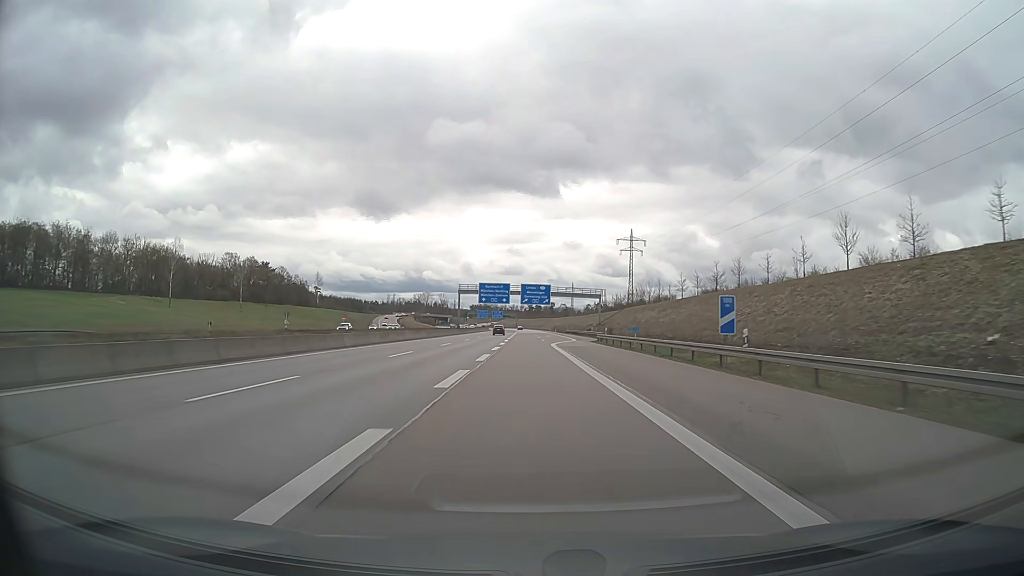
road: motorway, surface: asphalt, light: Day
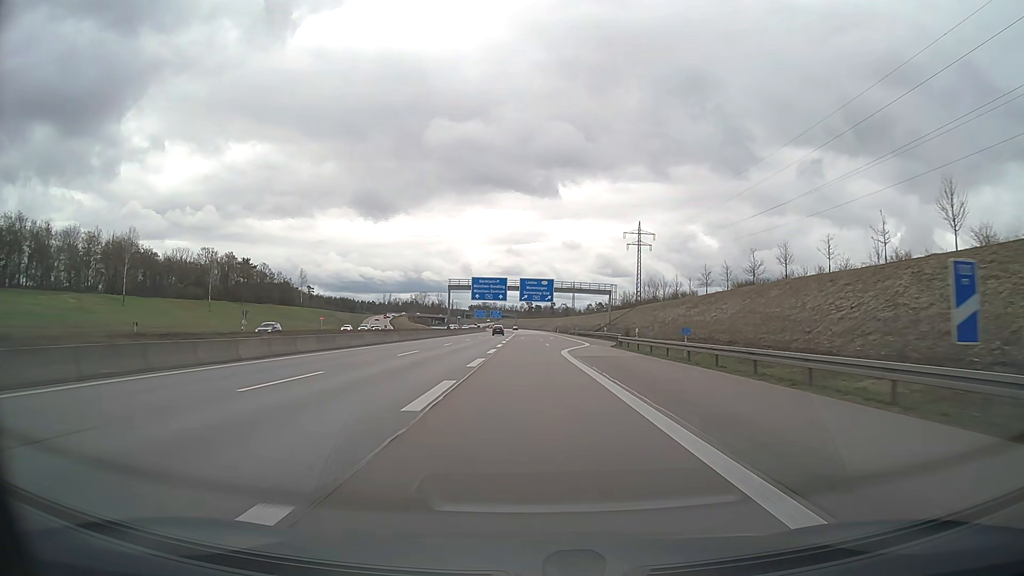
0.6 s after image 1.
(0.0, +15.8) m; 0°
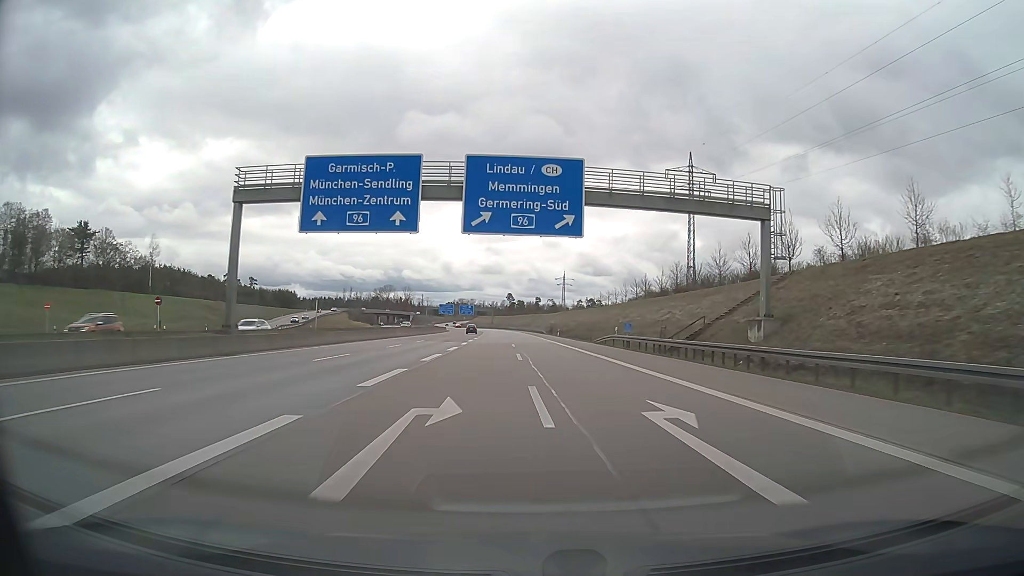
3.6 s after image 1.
(+1.0, +78.9) m; +2°
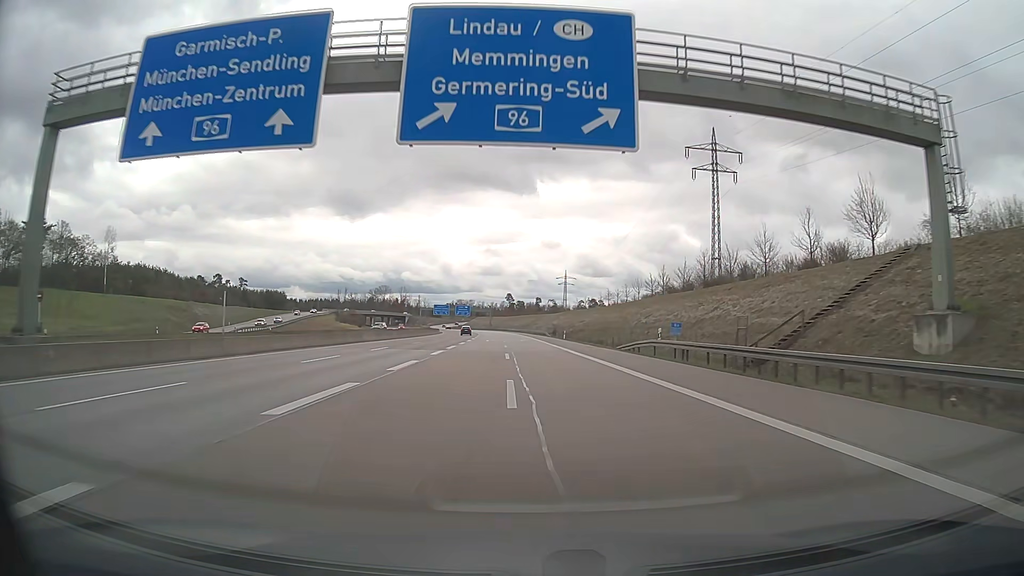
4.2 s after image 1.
(0.0, +15.8) m; 0°
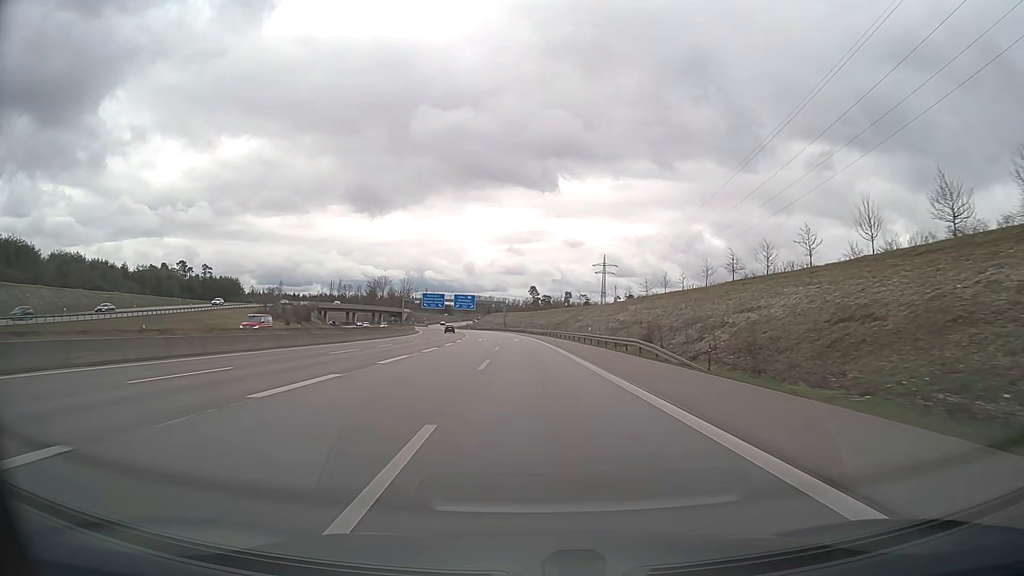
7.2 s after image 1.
(-1.3, +78.9) m; -2°
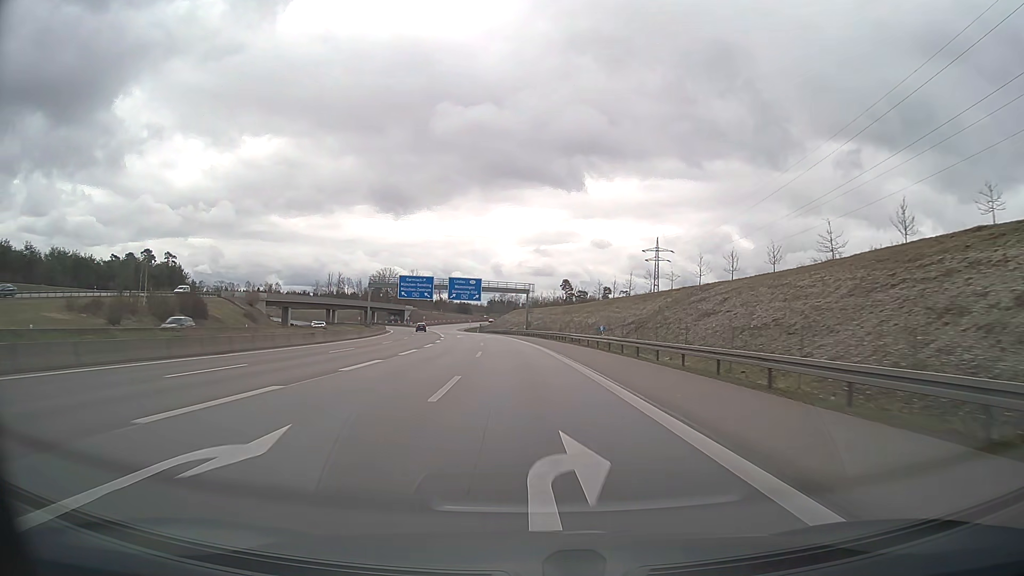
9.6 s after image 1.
(-1.0, +63.2) m; -2°
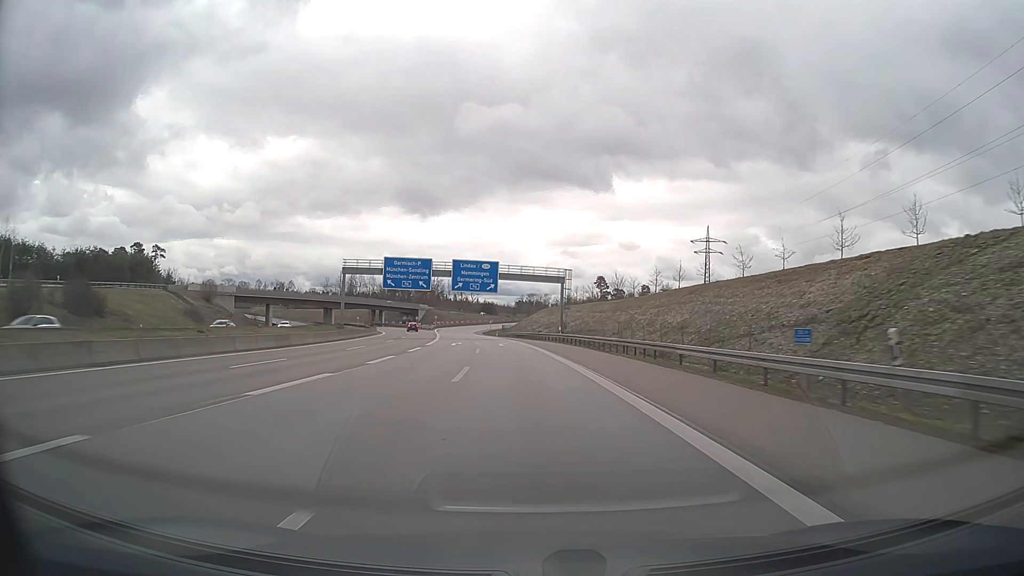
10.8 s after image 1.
(-0.7, +31.6) m; -2°
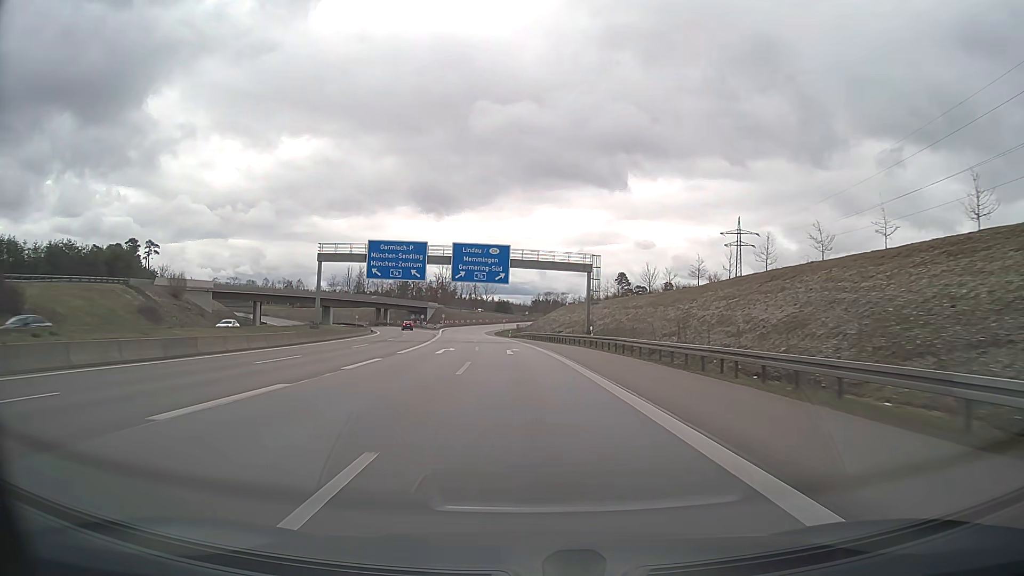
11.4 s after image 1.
(-0.2, +15.8) m; -1°
